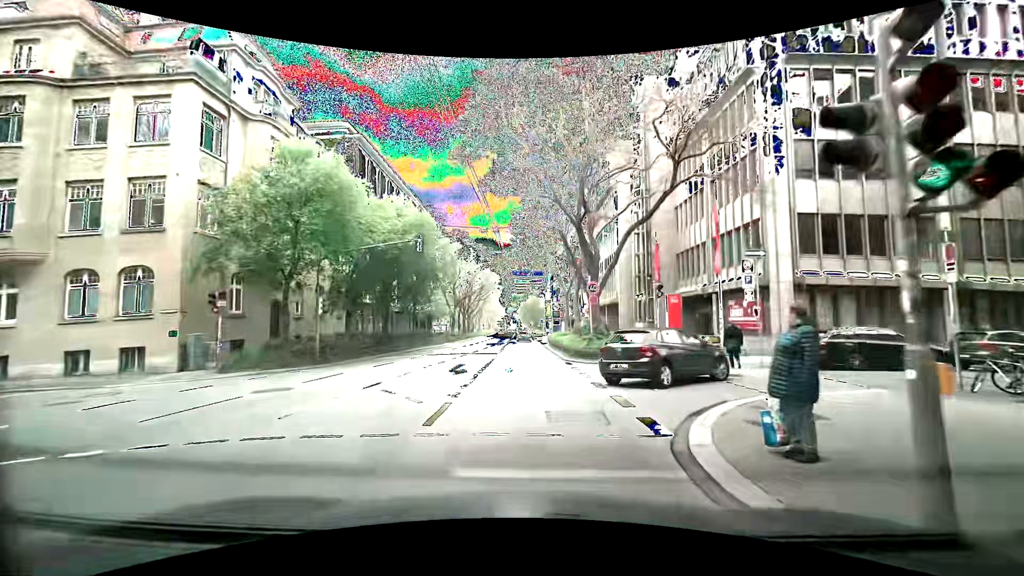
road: secondary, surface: asphalt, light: Day
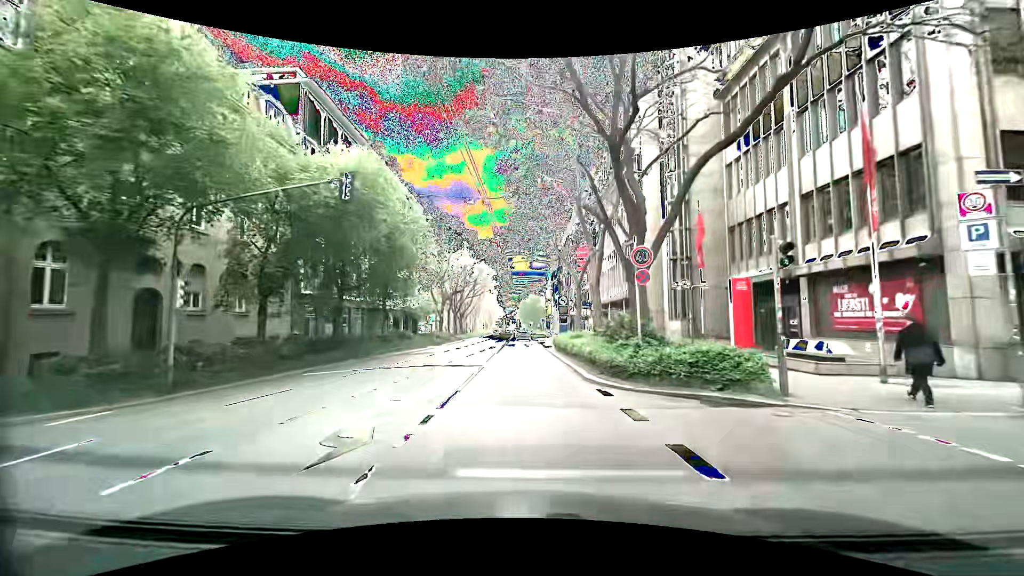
(+0.1, +10.2) m; -1°
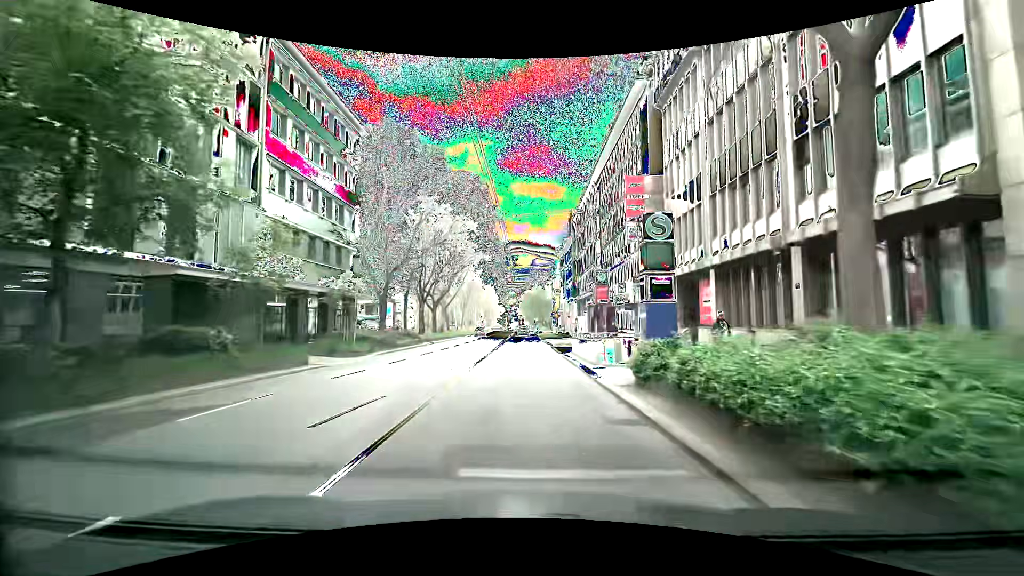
(+0.1, +27.3) m; 0°
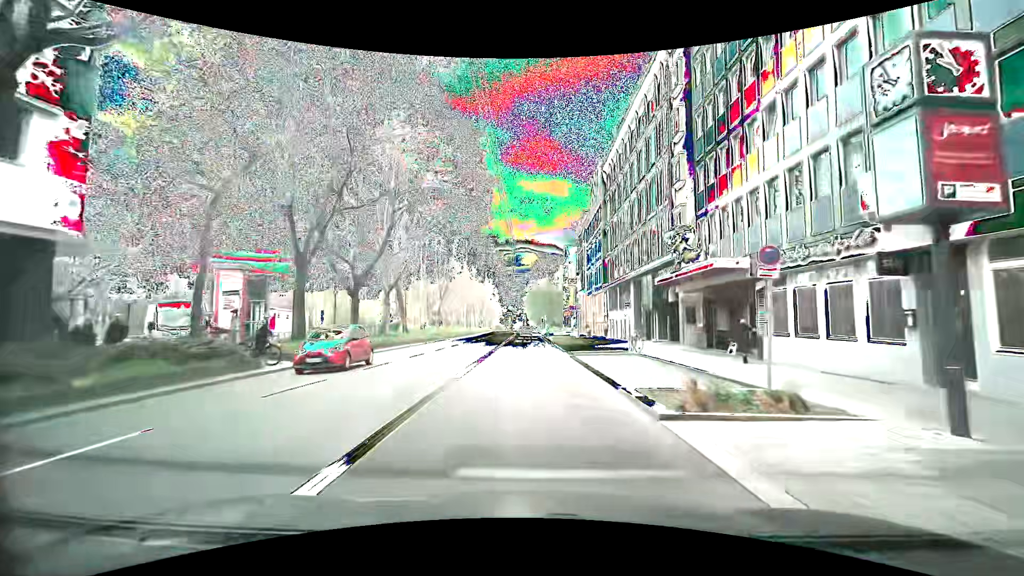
(+0.2, +28.3) m; 0°
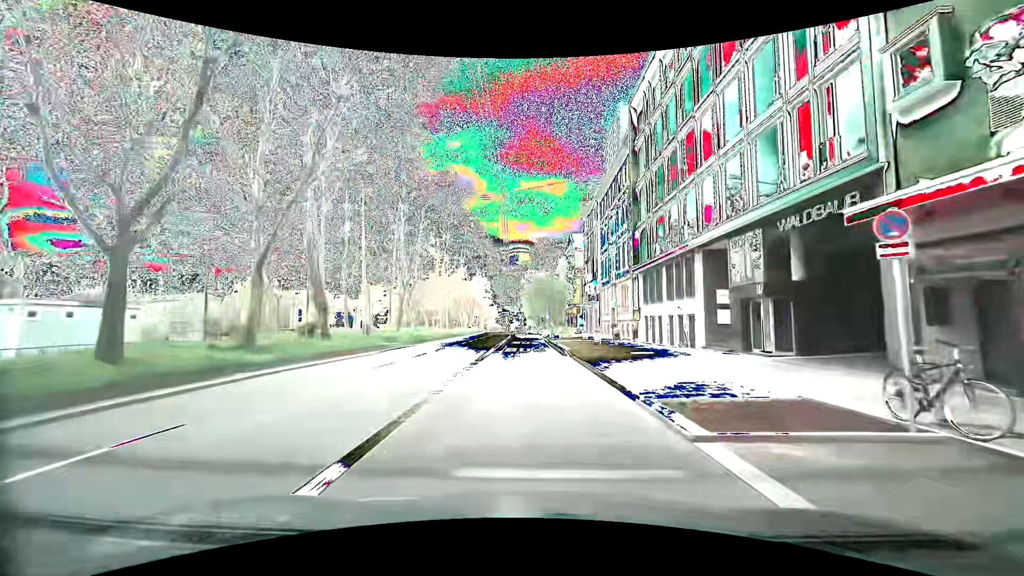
(-0.1, +17.3) m; -1°
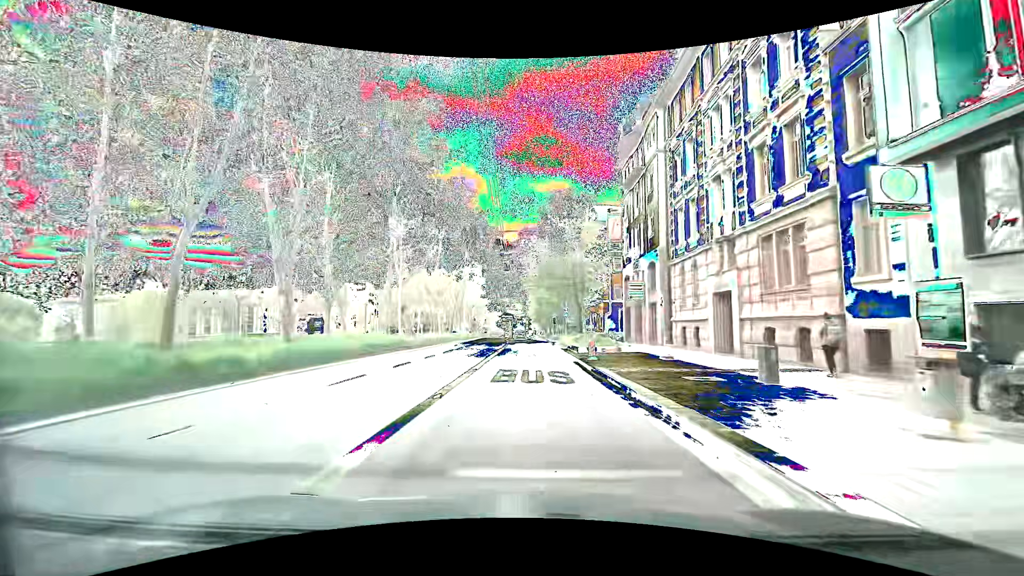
(+0.7, +28.1) m; -1°
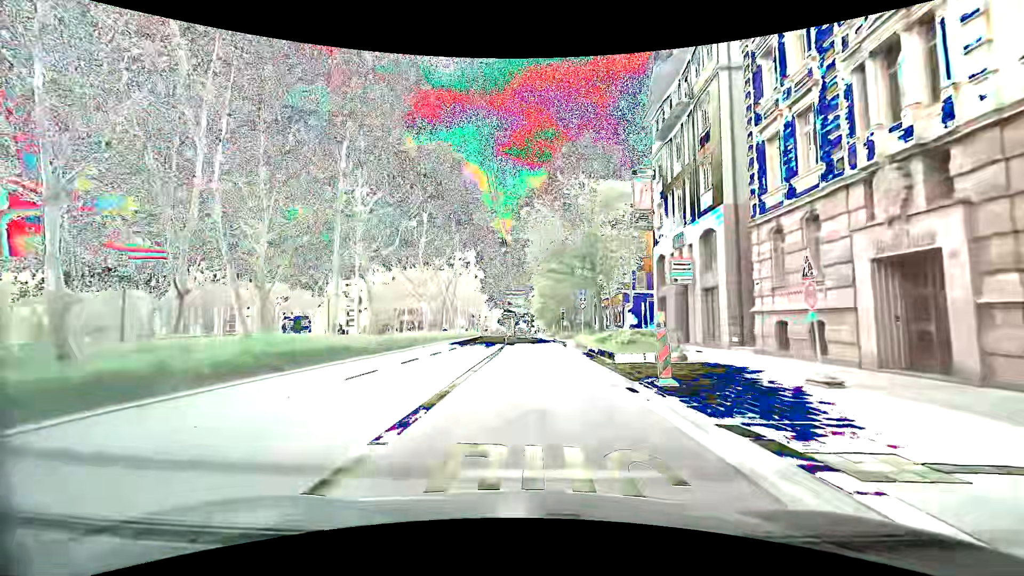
(+0.4, +11.4) m; +2°
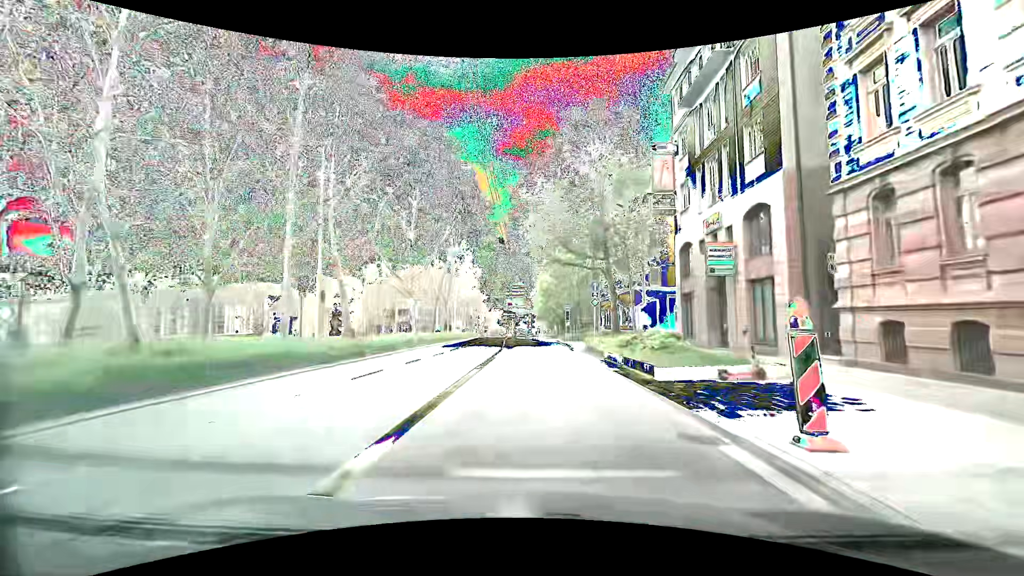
(0.0, +5.7) m; -1°
(0, +10) (0, +20) (0, +30) (0, +40) (0, +50) (-1, +60) (-1, +70) (-1, +80) (-1, +90) (0, +100) m
